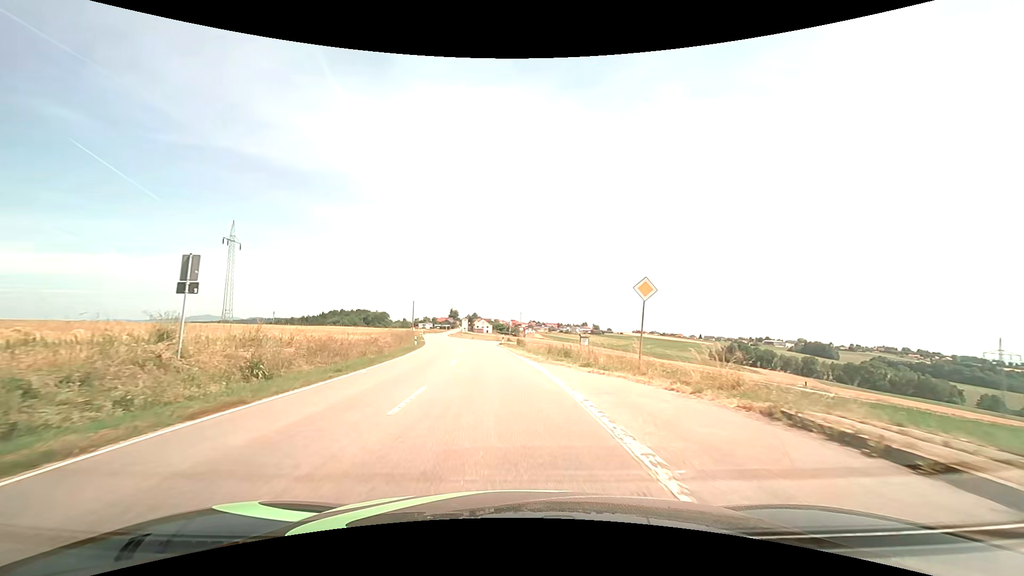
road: tertiary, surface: asphalt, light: Day
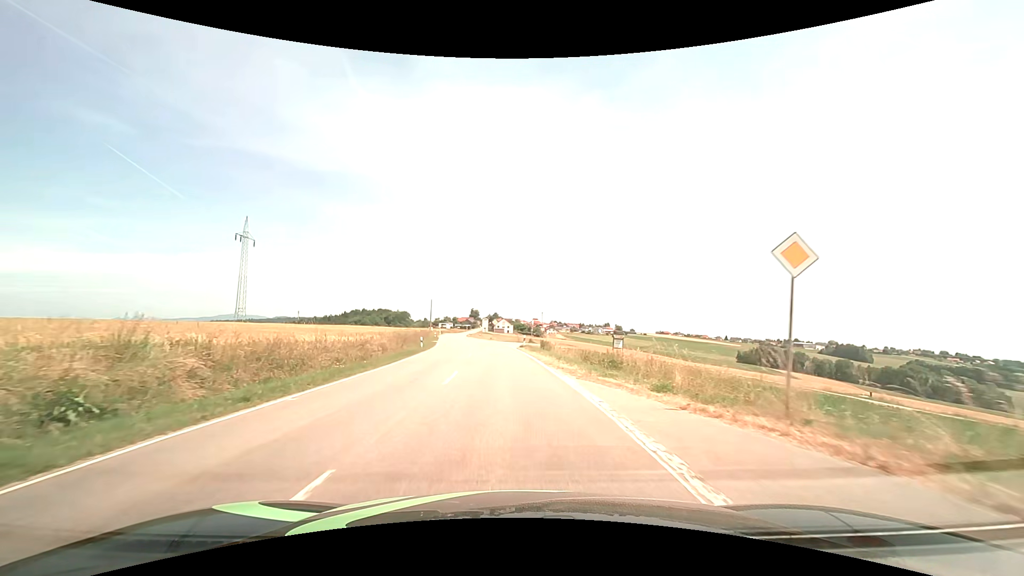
(-0.2, +7.5) m; -2°
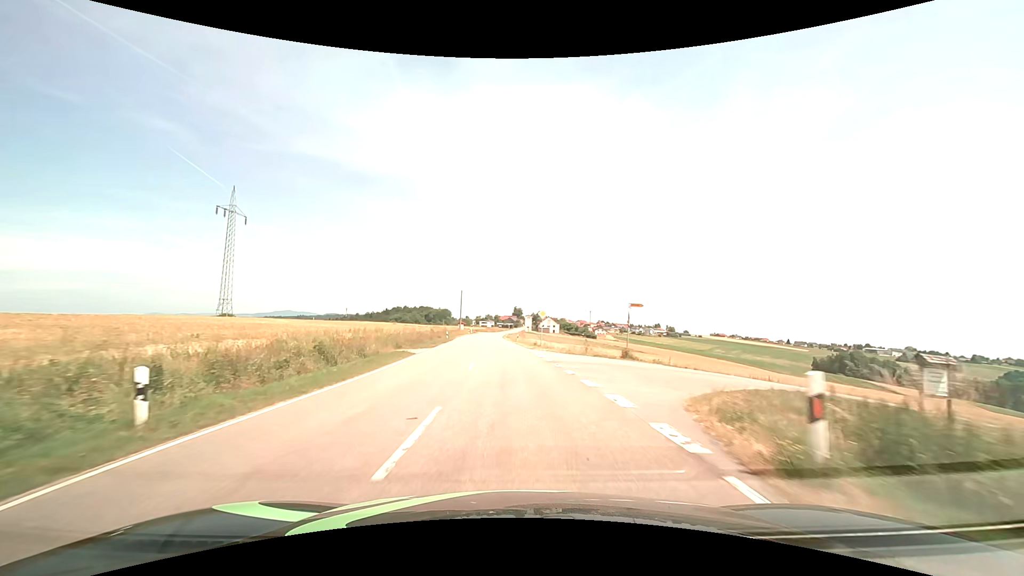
(-1.8, +34.0) m; -5°
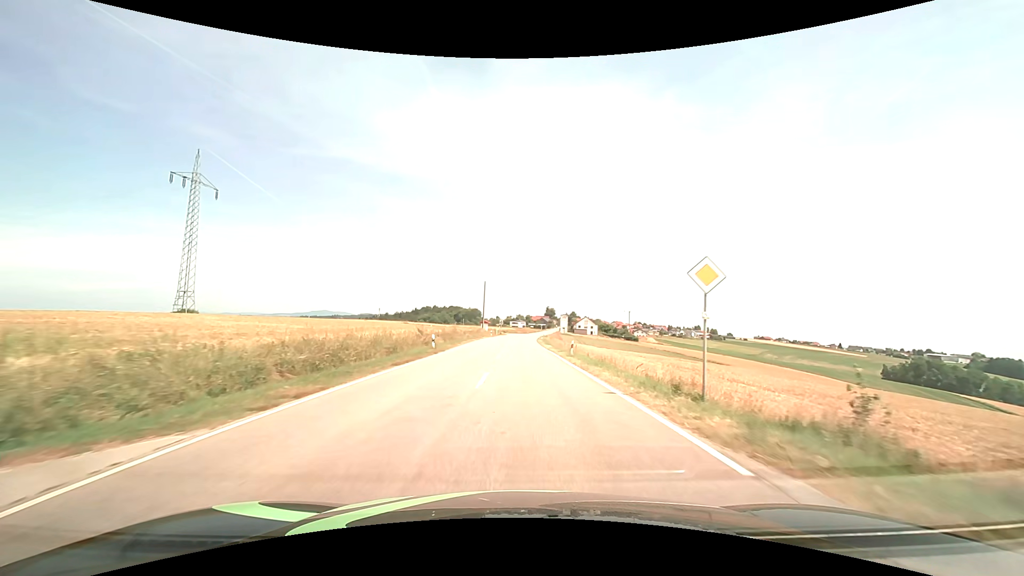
(-1.3, +28.3) m; -4°
(0, +10) (0, +20) (0, +30) (0, +40) (+1, +50) (+1, +60) (+1, +70) (+1, +80) (+2, +90) (+2, +100) m
